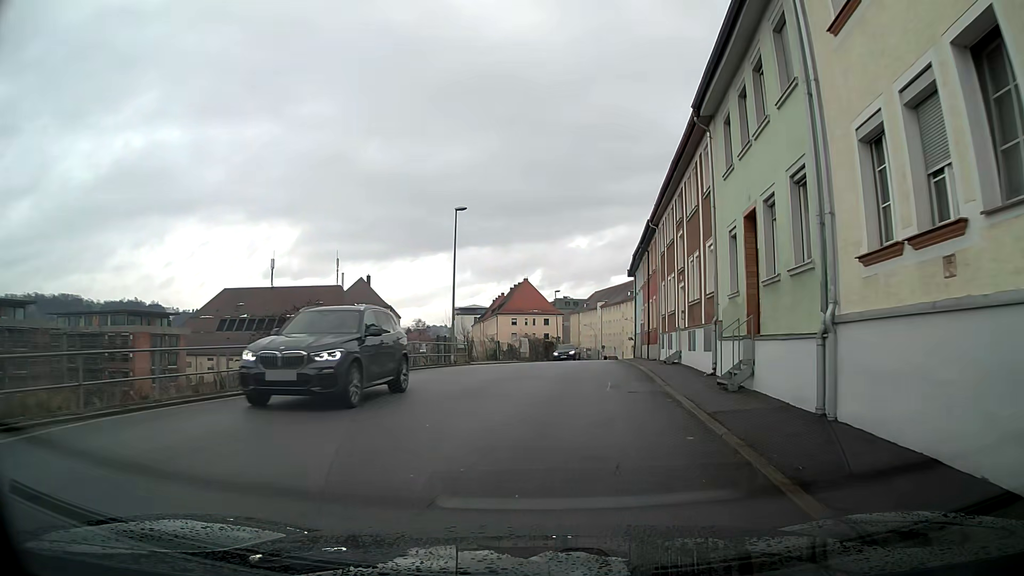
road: tertiary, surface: asphalt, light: Day
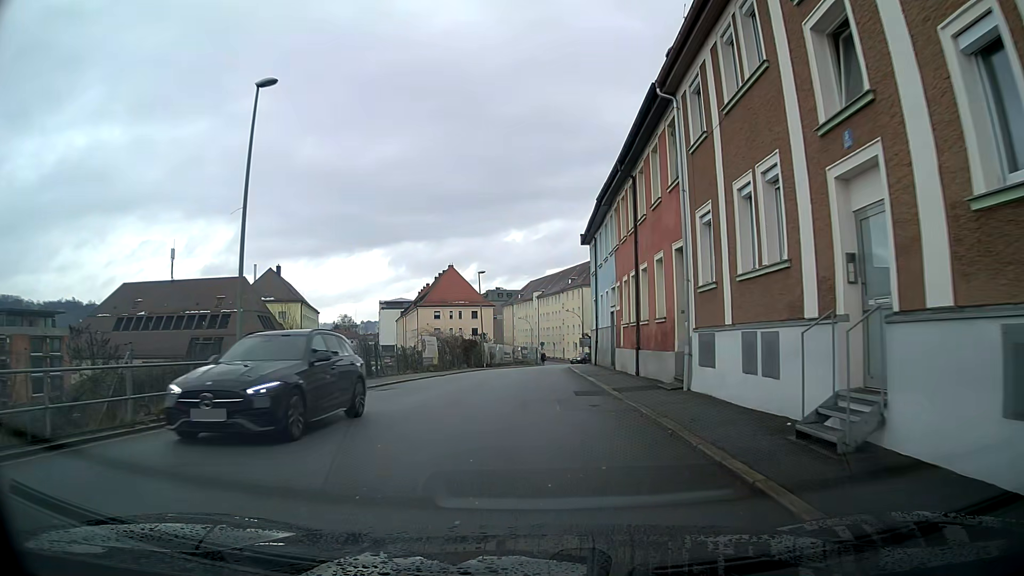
(+1.1, +18.8) m; +5°
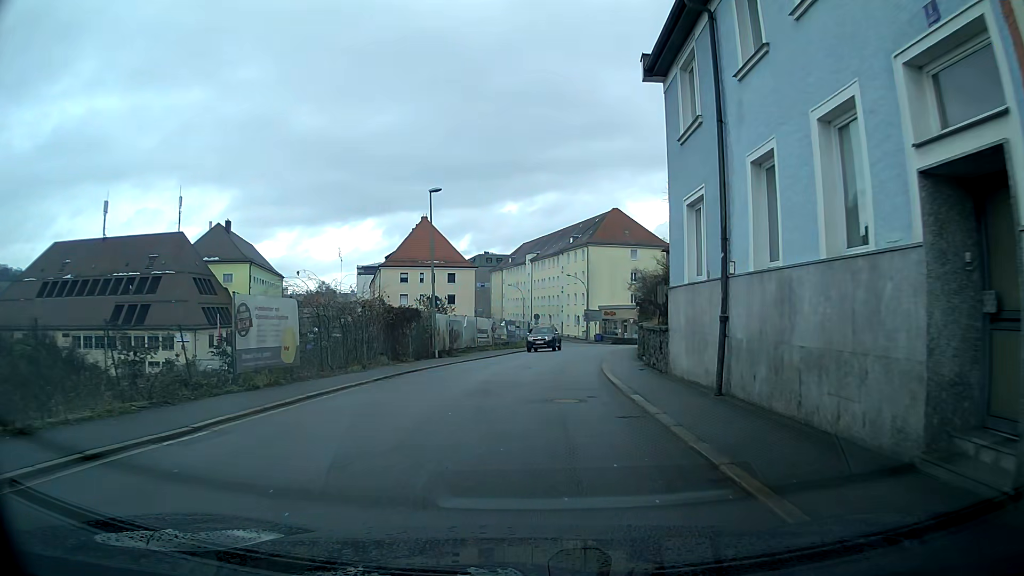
(+0.1, +24.0) m; +1°
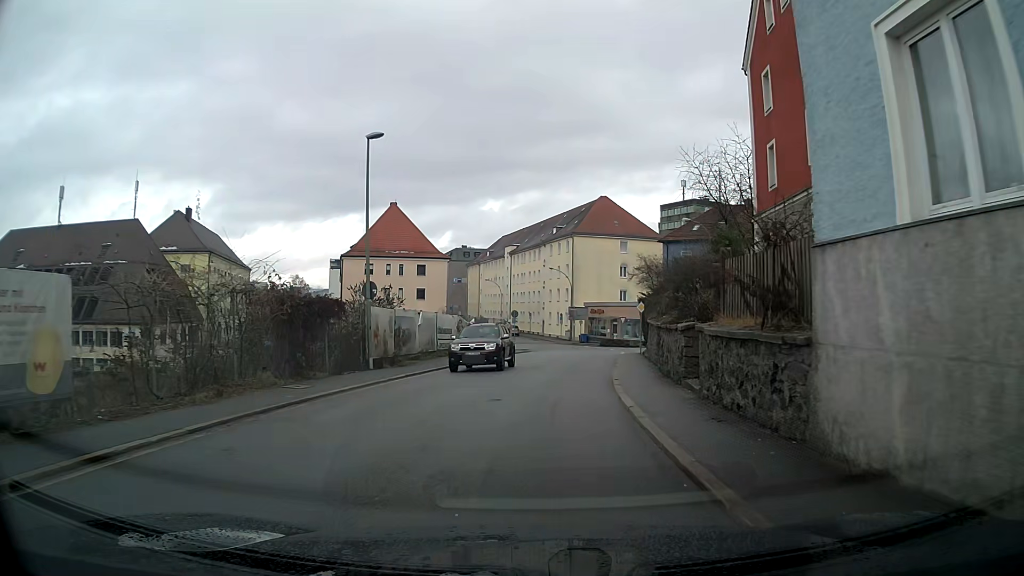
(+0.2, +9.1) m; +3°
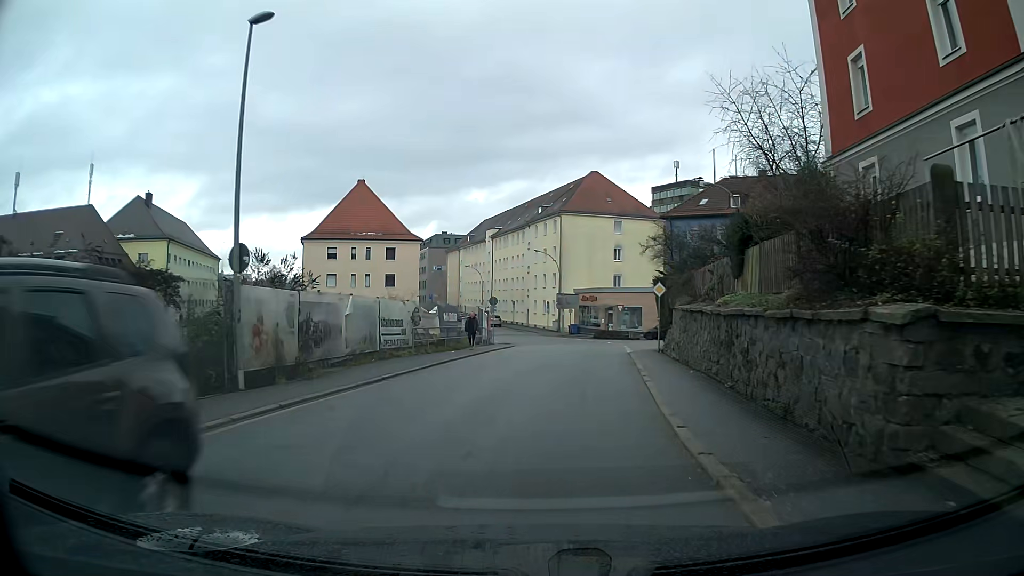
(+0.2, +9.2) m; +2°
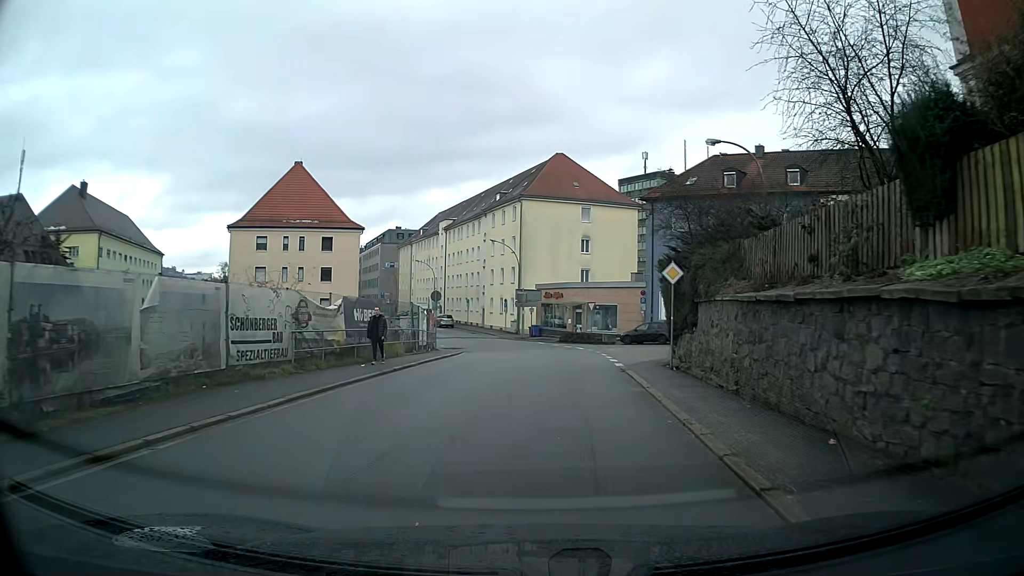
(+0.2, +9.4) m; +2°
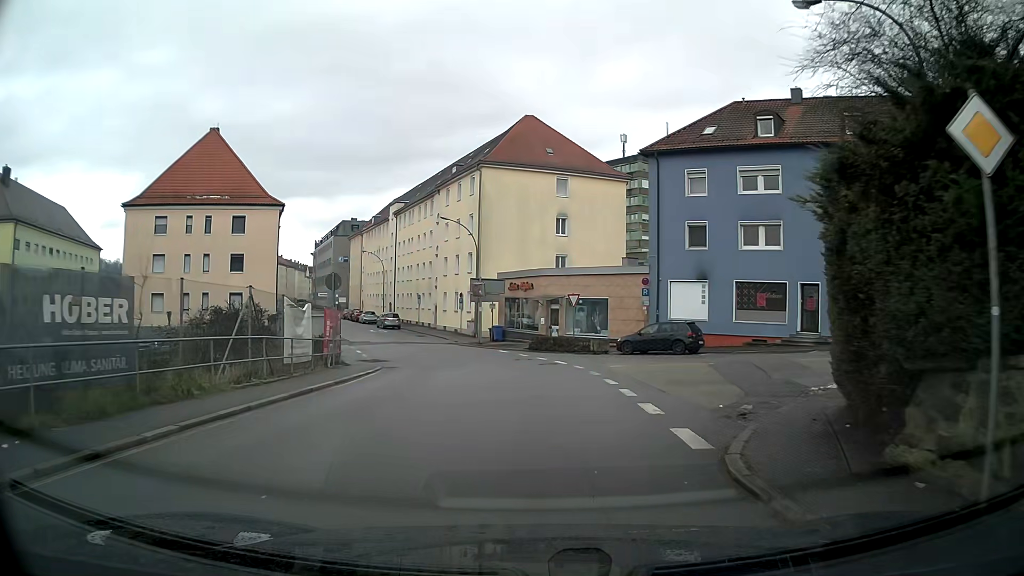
(+0.4, +13.7) m; +2°
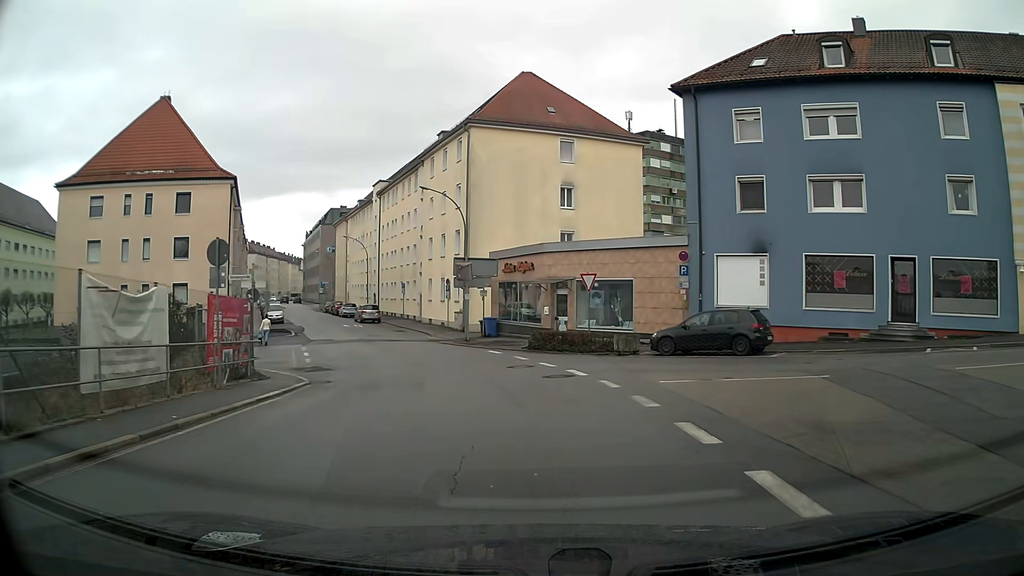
(0.0, +8.9) m; -1°
(0, +10) (-2, +20) (-5, +29) (-9, +38) (-13, +48) (-17, +57) (-21, +66) (-25, +75) (-29, +84) (-33, +94) m
